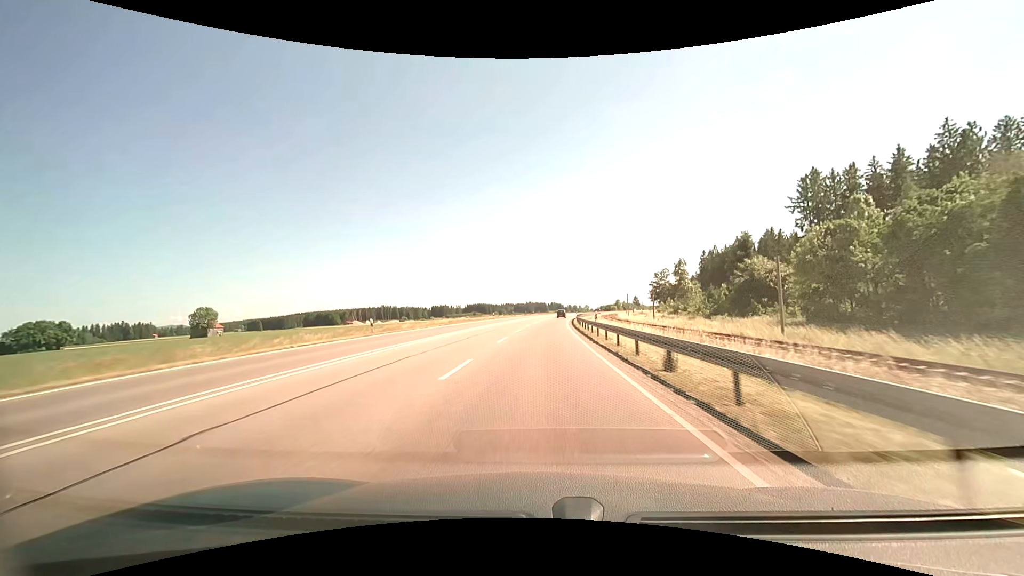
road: primary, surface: asphalt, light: Day
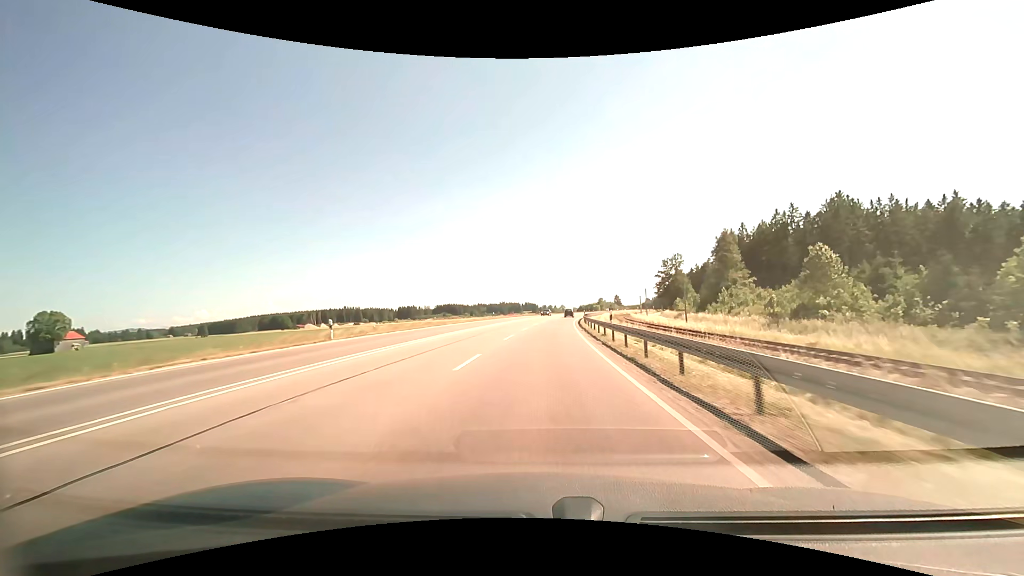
(+2.2, +57.0) m; +4°
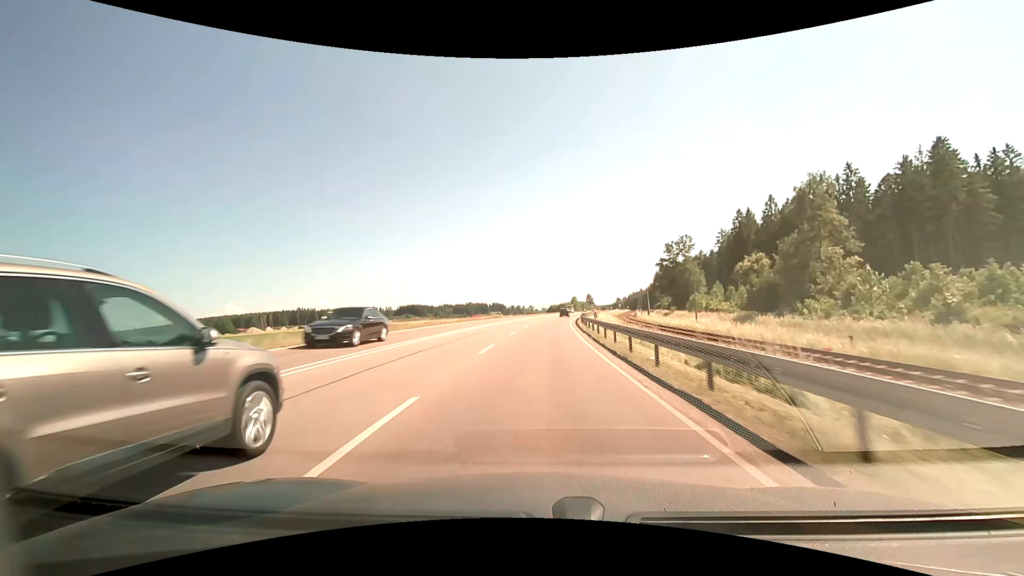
(+1.3, +42.6) m; +4°
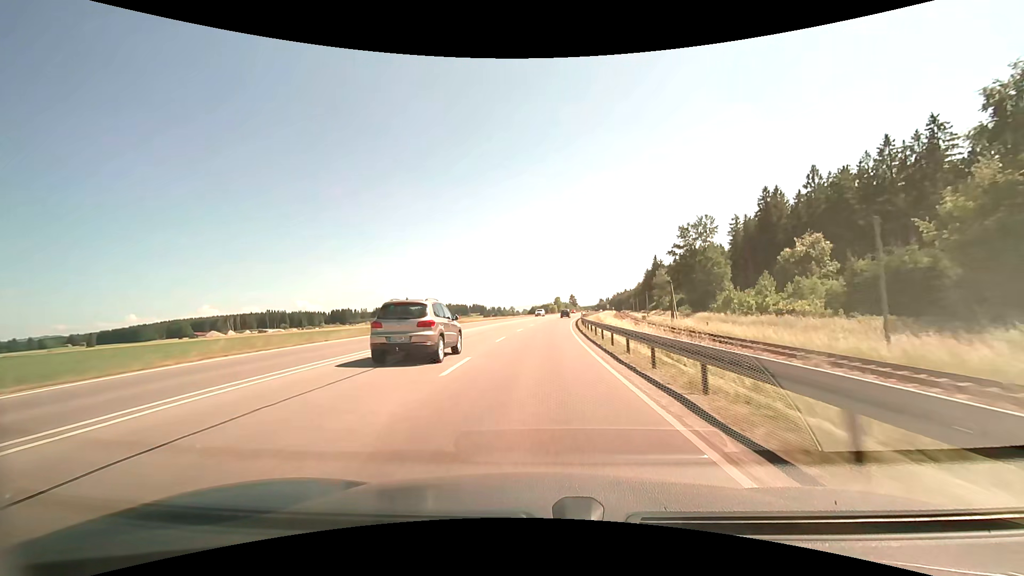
(+0.8, +28.3) m; +3°
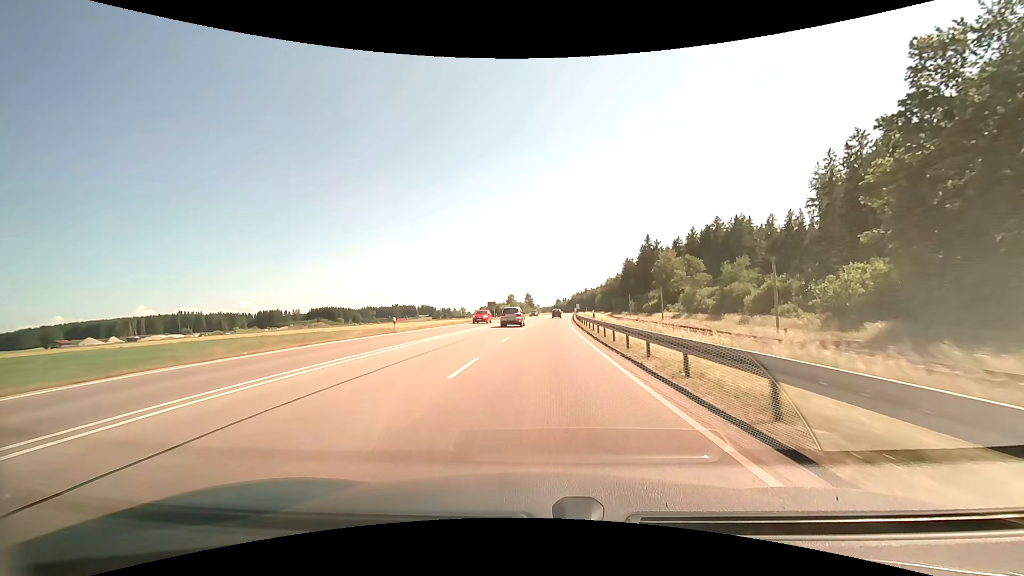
(+2.5, +70.4) m; +4°
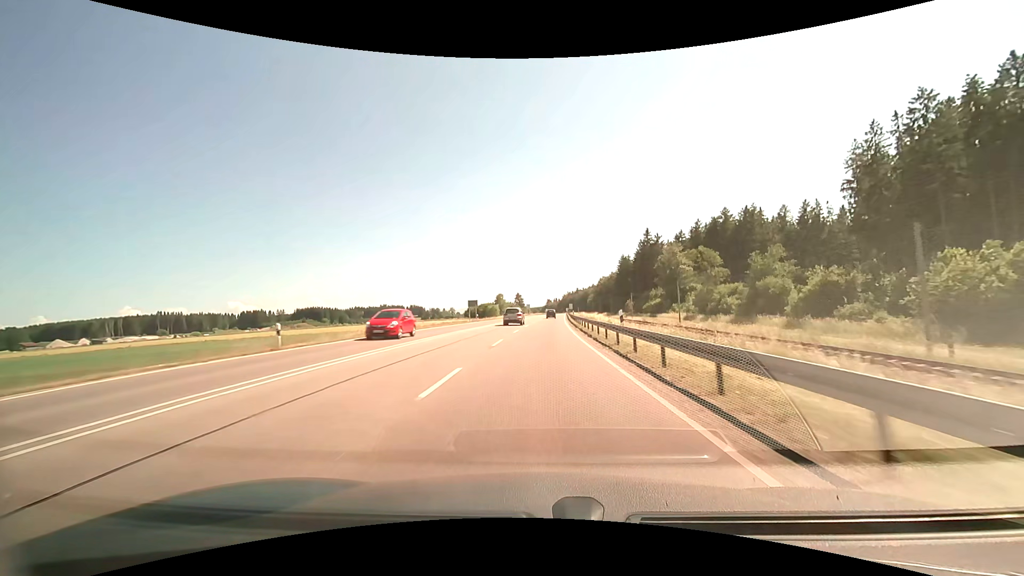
(+0.1, +14.0) m; +1°
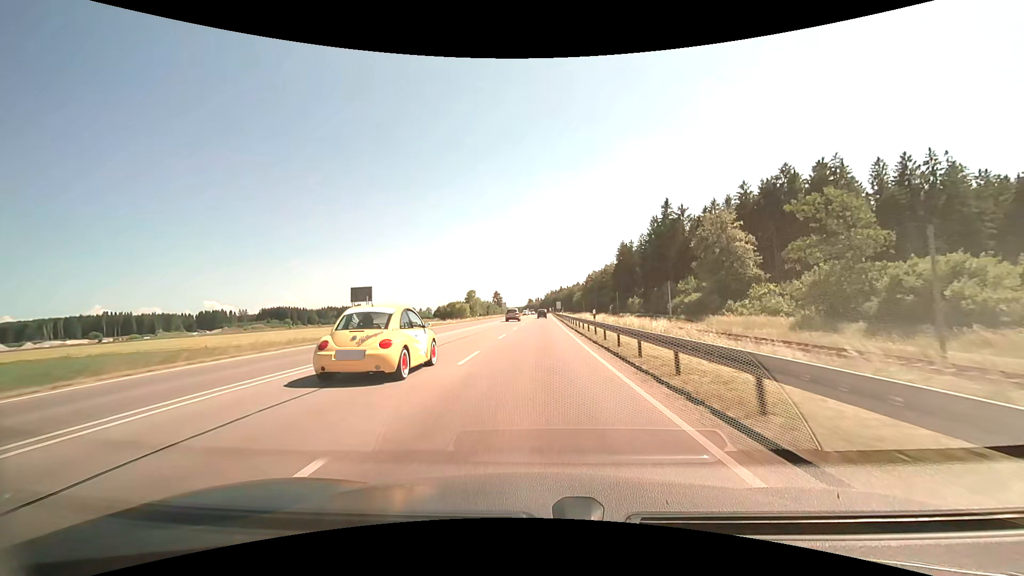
(+1.1, +42.0) m; +3°
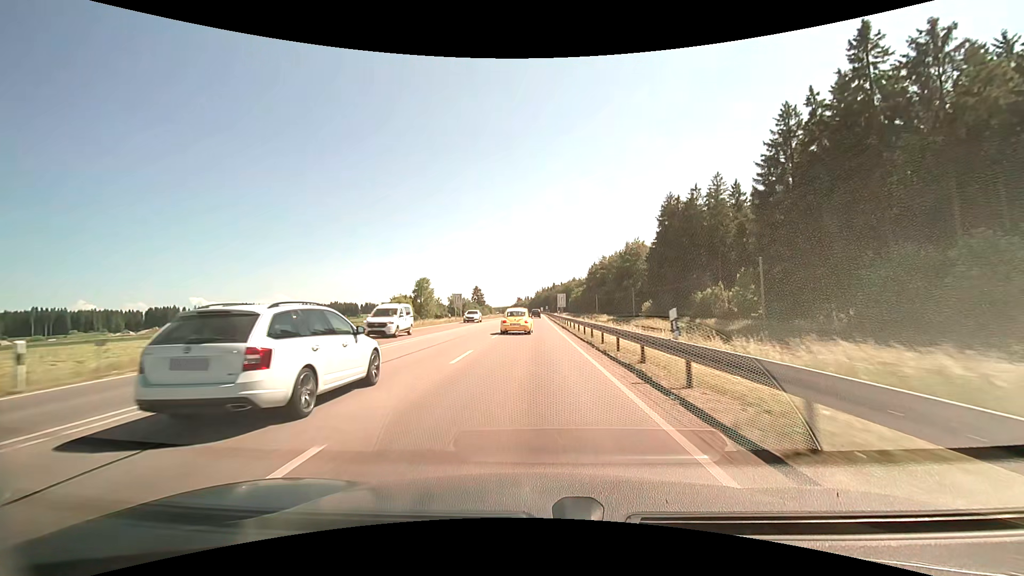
(+0.7, +69.9) m; +1°
(0, +10) (0, +20) (0, +30) (0, +40) (0, +50) (0, +60) (-1, +70) (-1, +80) (-1, +90) (-1, +100) m
